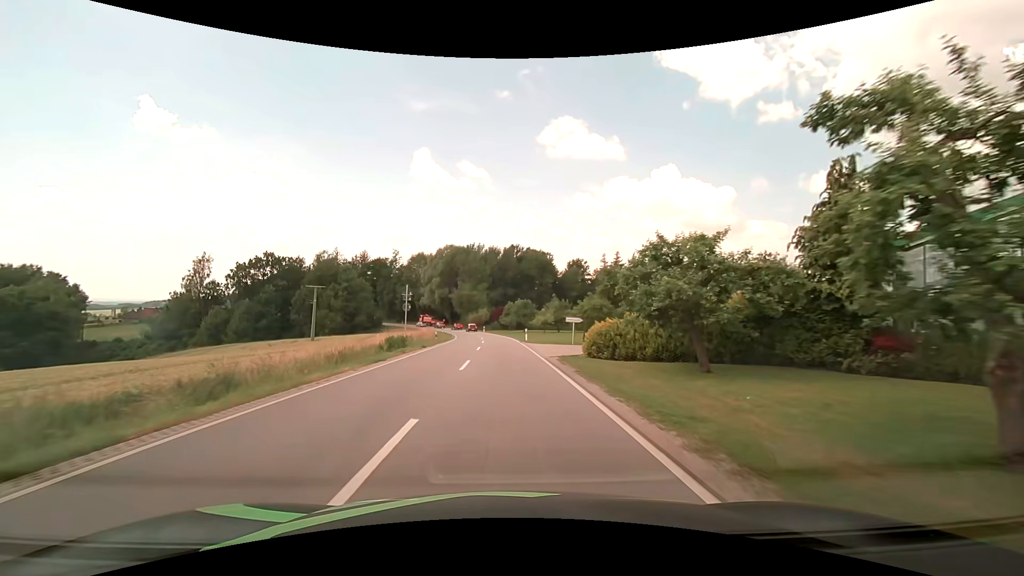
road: secondary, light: Day
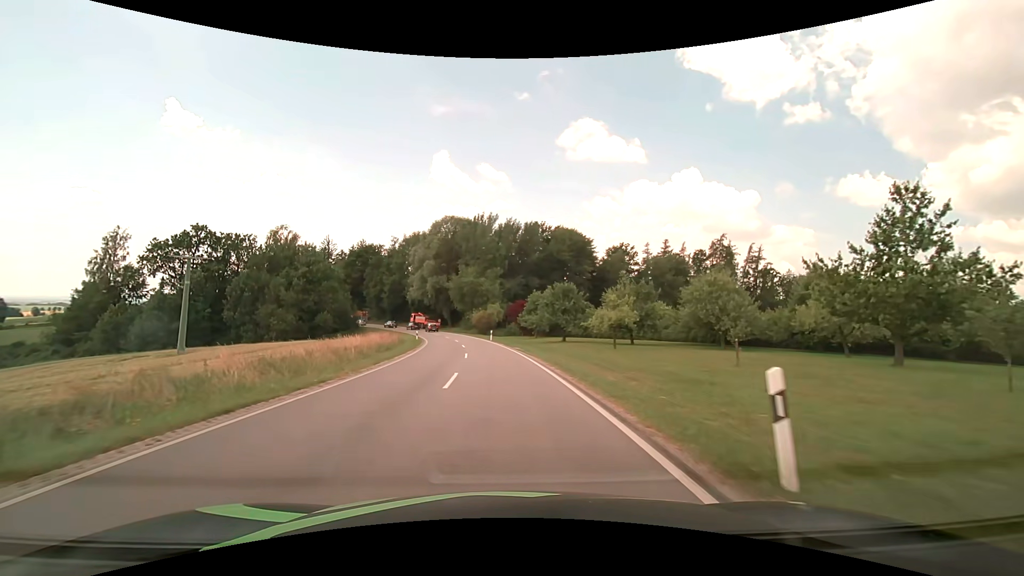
(-0.4, +39.8) m; -2°
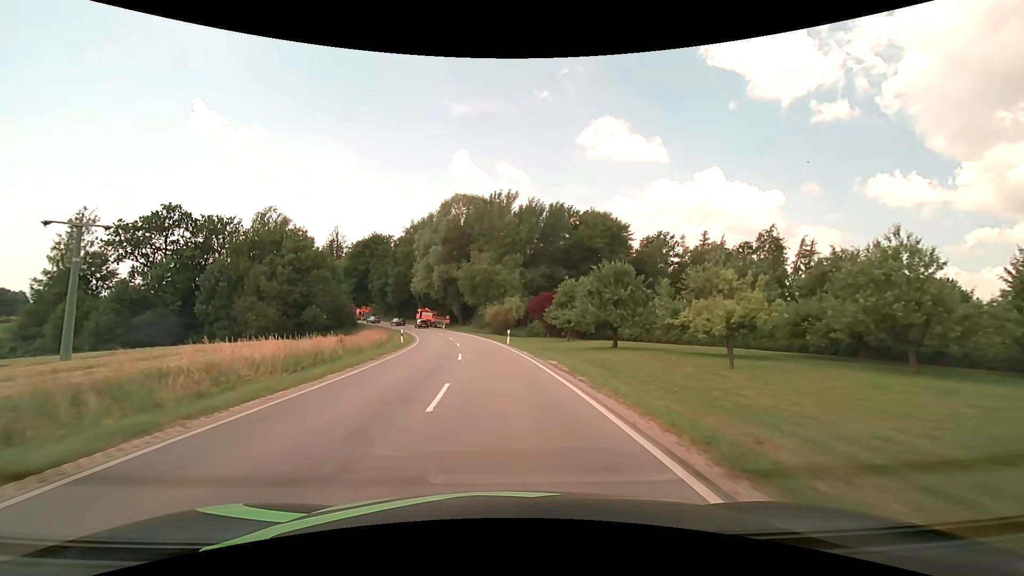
(-0.3, +15.6) m; -2°
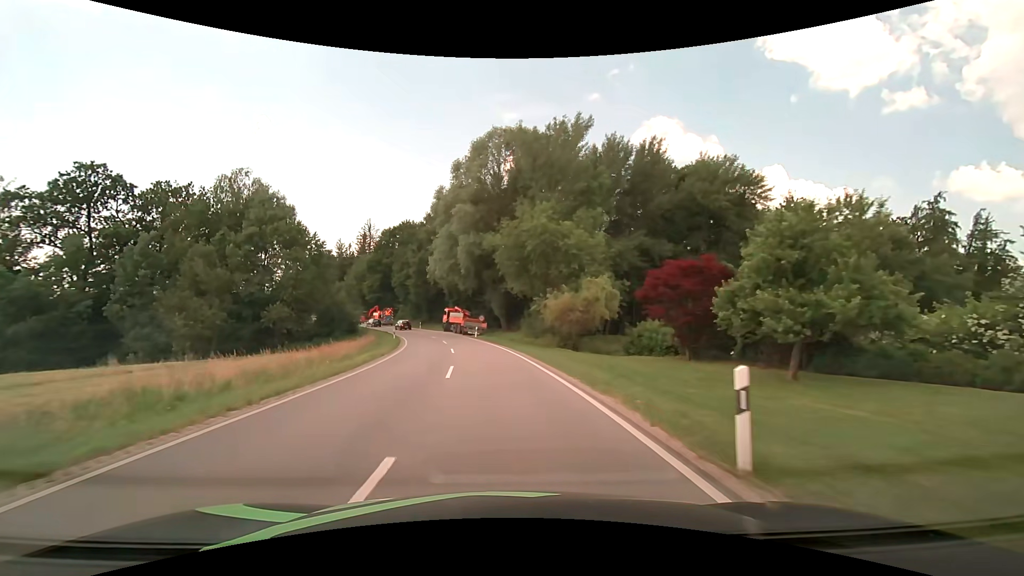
(-1.6, +30.7) m; -6°
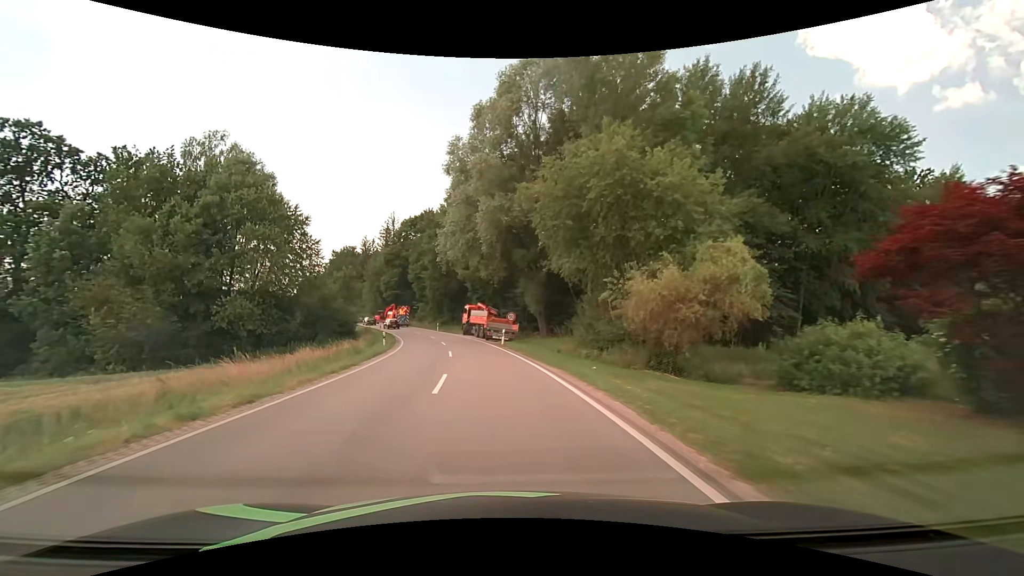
(-0.5, +15.3) m; -4°
(0, +10) (-1, +20) (-2, +30) (-4, +40) (-6, +49) (-9, +59) (-13, +68) (-18, +77) (-22, +86) (-26, +95) m
